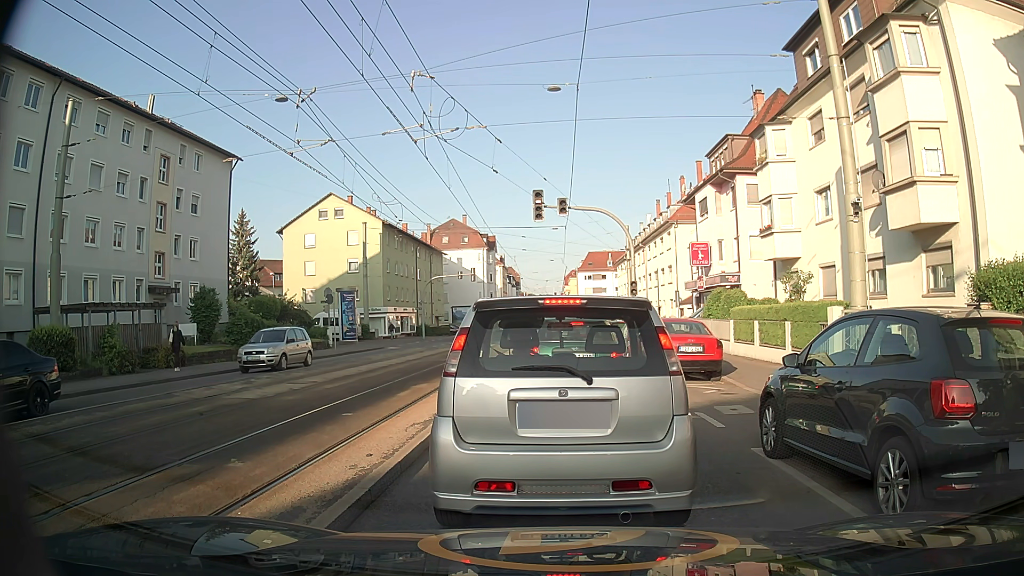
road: secondary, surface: asphalt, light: Day
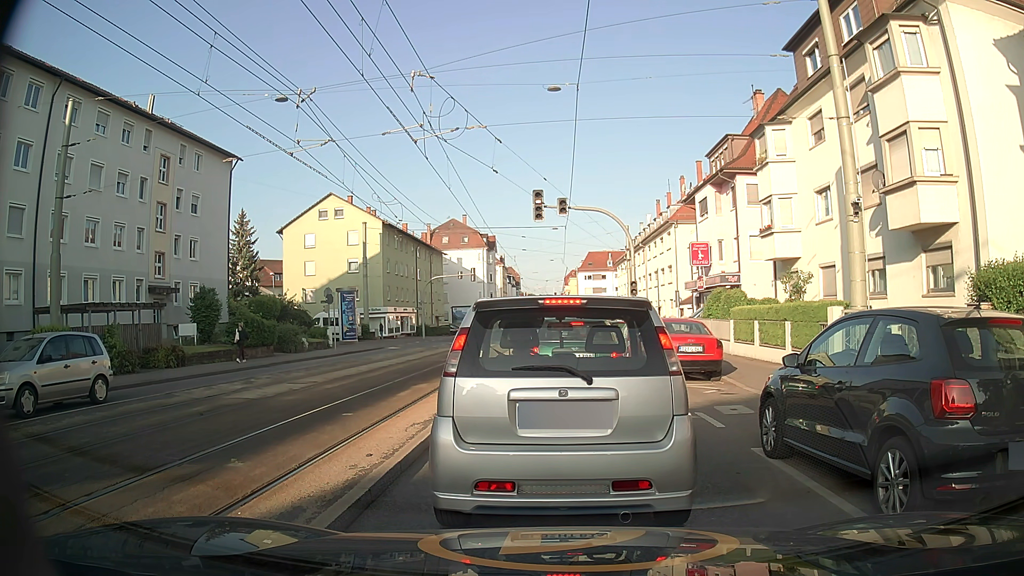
(0.0, 0.0) m; 0°
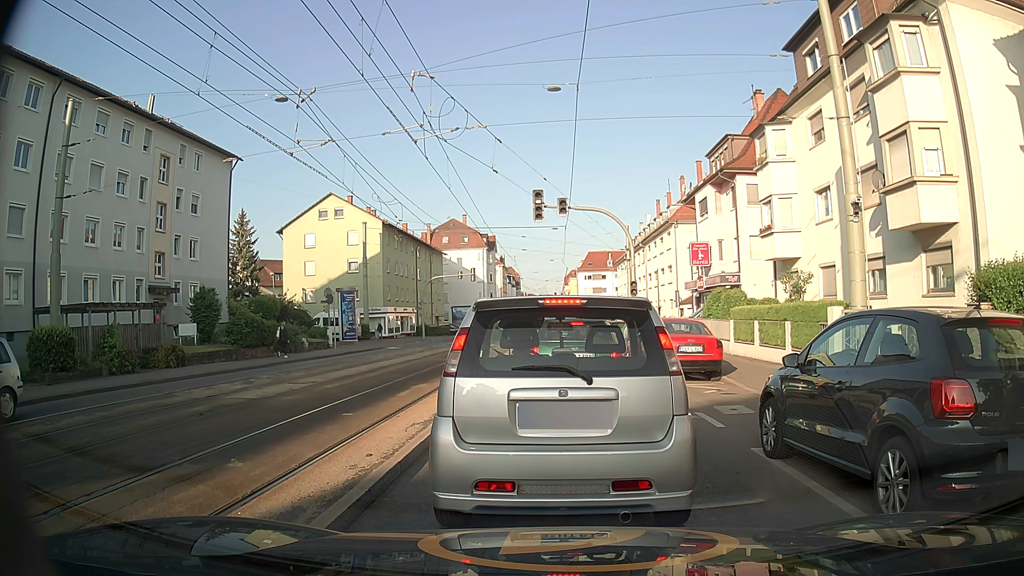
(0.0, 0.0) m; 0°
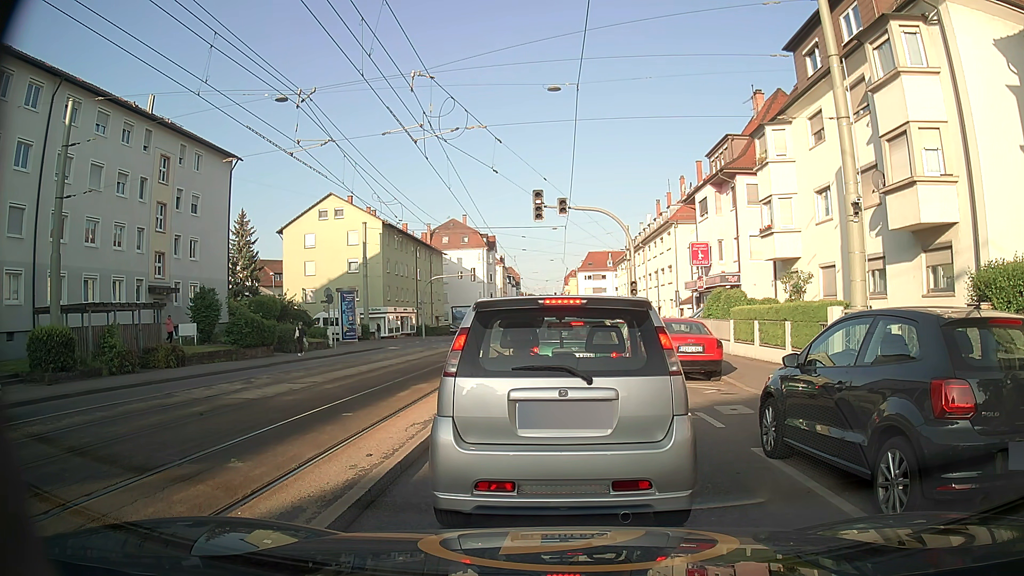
(0.0, 0.0) m; 0°
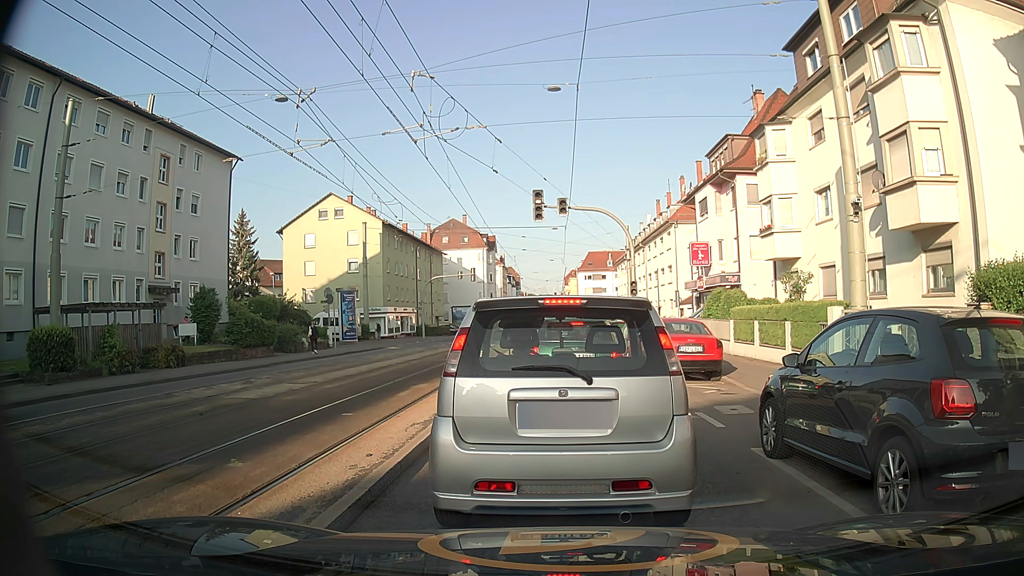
(0.0, 0.0) m; 0°
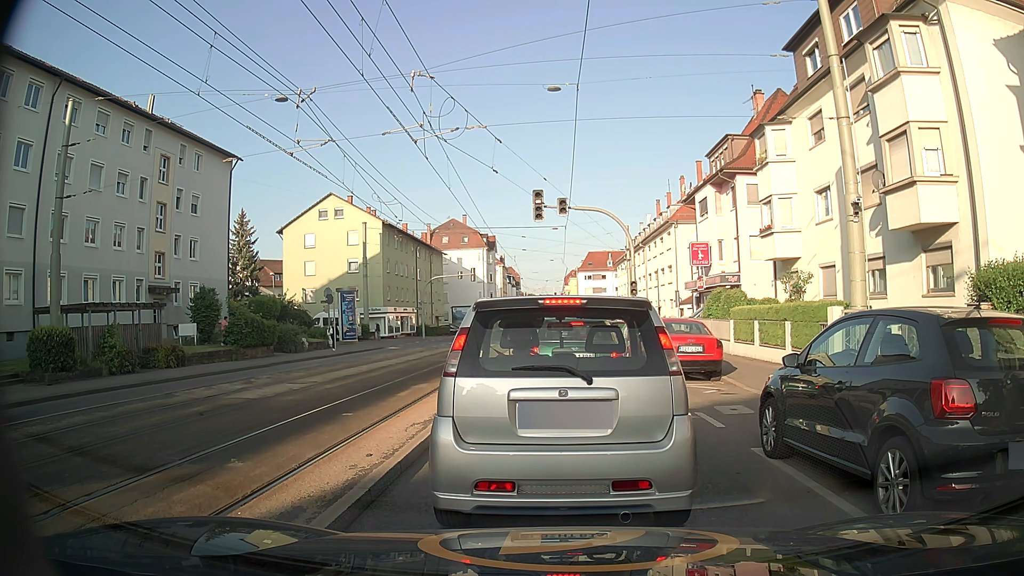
(0.0, 0.0) m; 0°
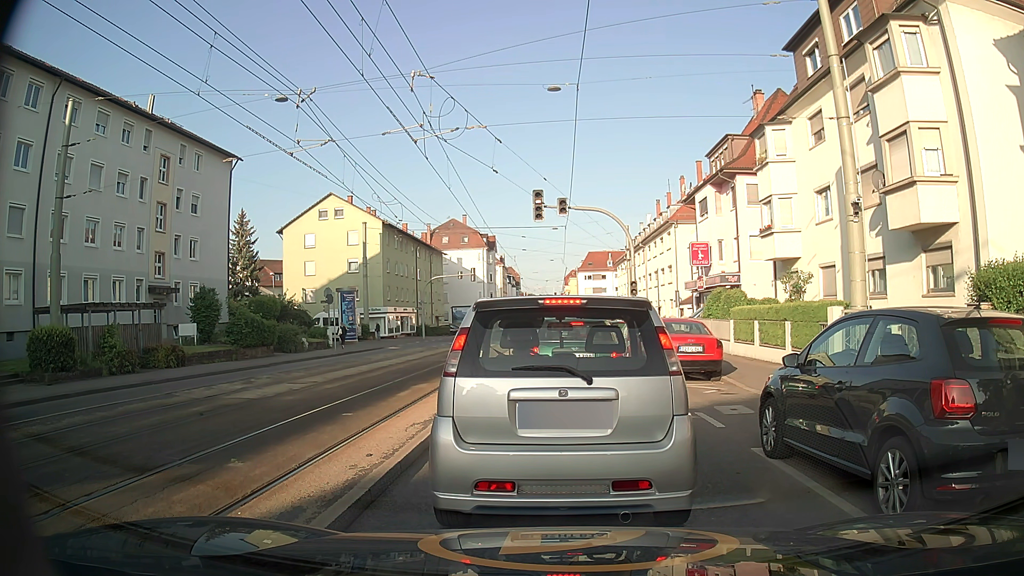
(0.0, 0.0) m; 0°
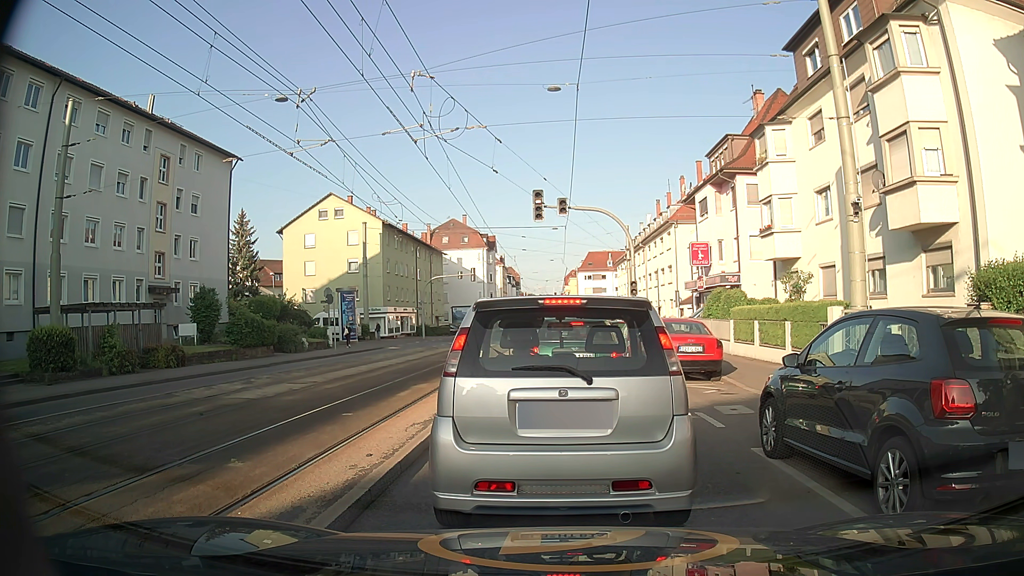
(0.0, 0.0) m; 0°
